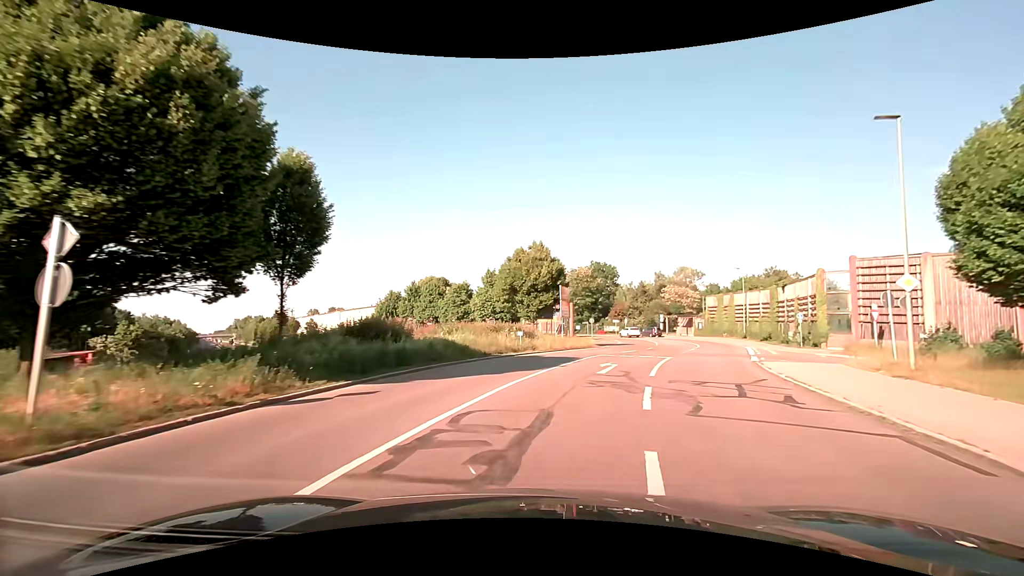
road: secondary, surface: asphalt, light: Day
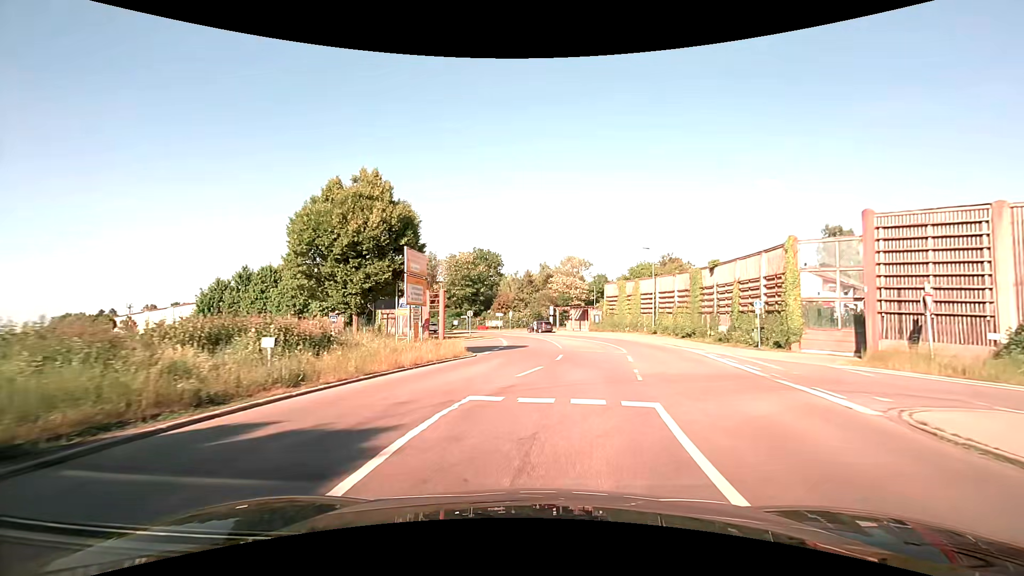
(+1.9, +16.0) m; +13°
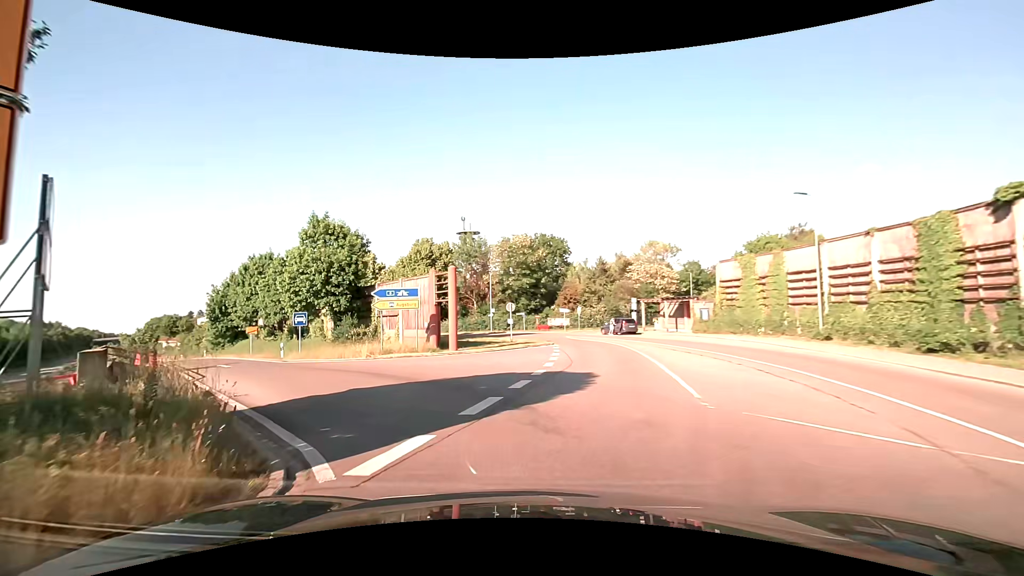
(+0.4, +18.9) m; -7°
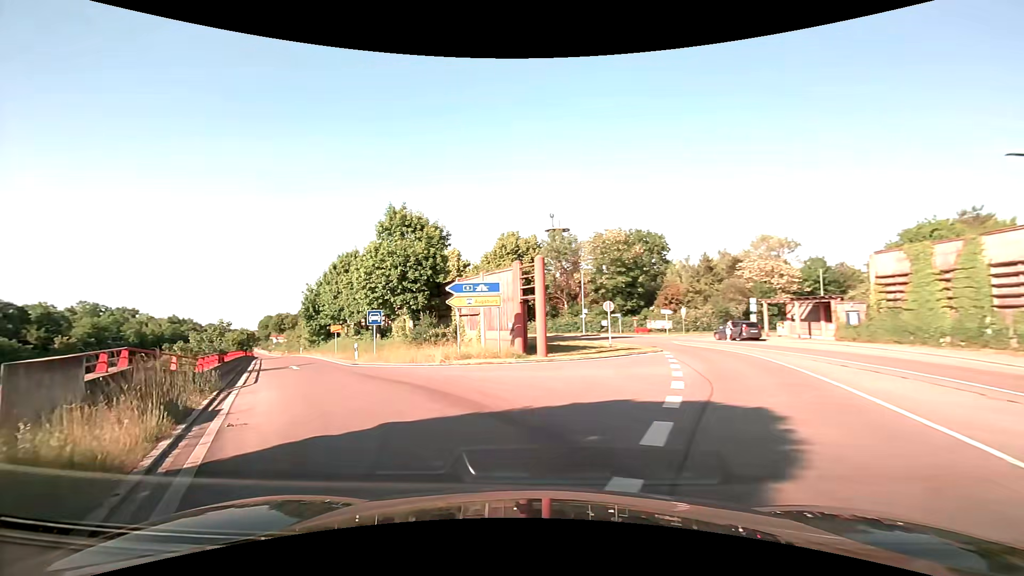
(-0.4, +4.7) m; -10°
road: trunk_link
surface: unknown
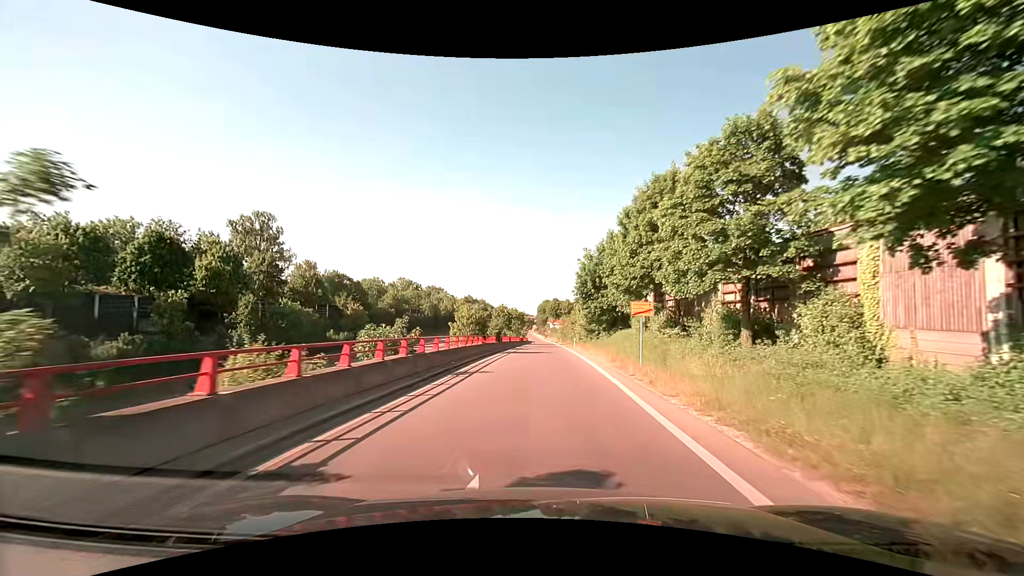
(-11.1, +25.7) m; -31°
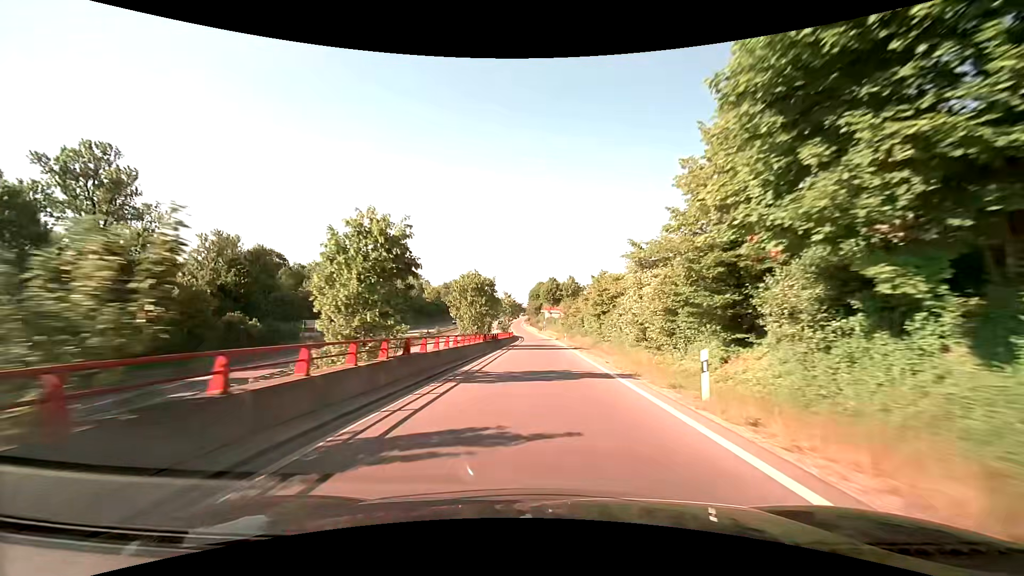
(+0.5, +43.9) m; +1°
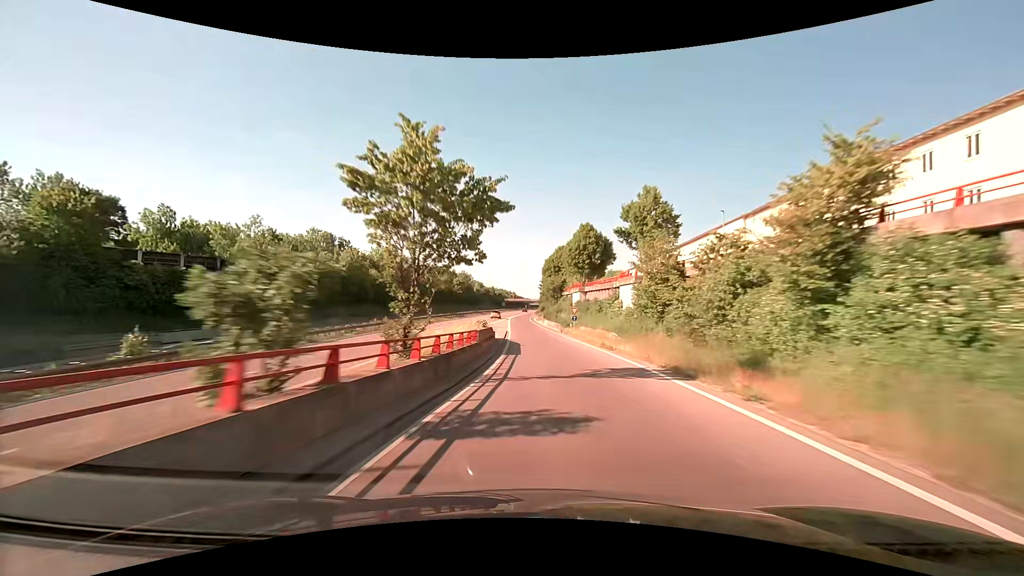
(-0.4, +60.3) m; -1°
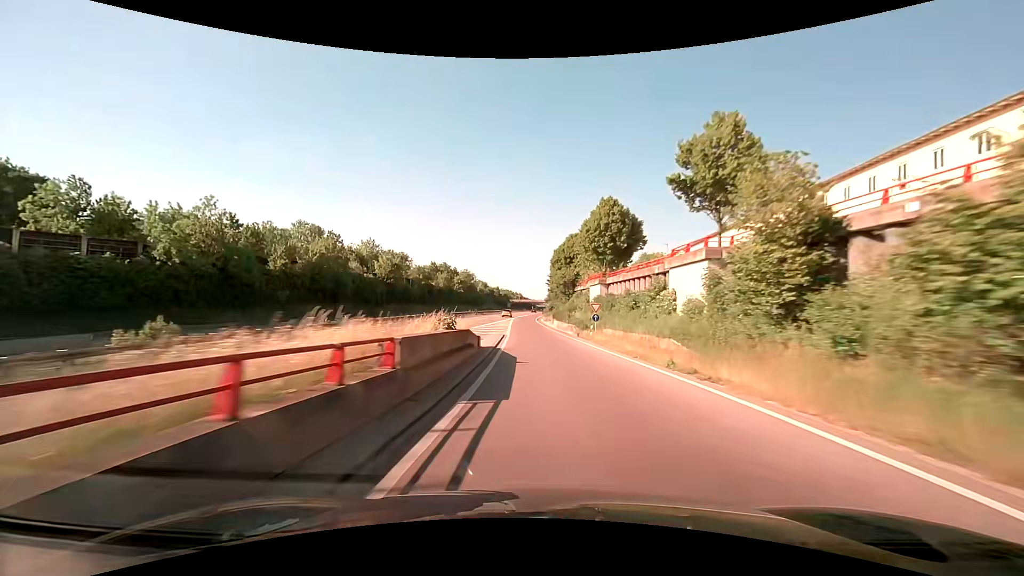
(-0.1, +13.7) m; -1°
(0, +10) (0, +20) (0, +30) (-1, +40) (-1, +50) (-2, +60) (-2, +70) (-2, +80) (-2, +90) (-2, +100) m
